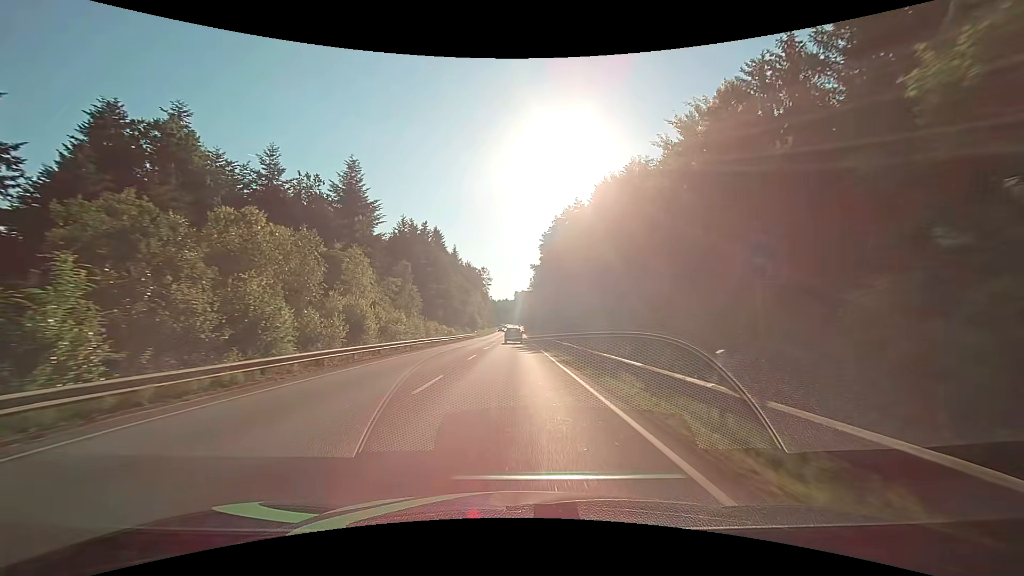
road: secondary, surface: asphalt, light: Day
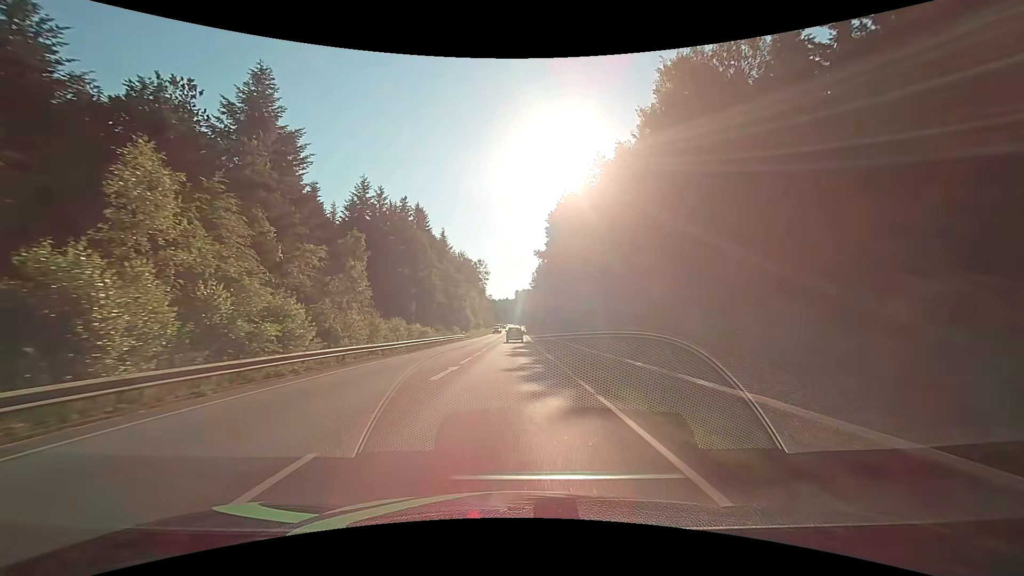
(0.0, +21.5) m; 0°
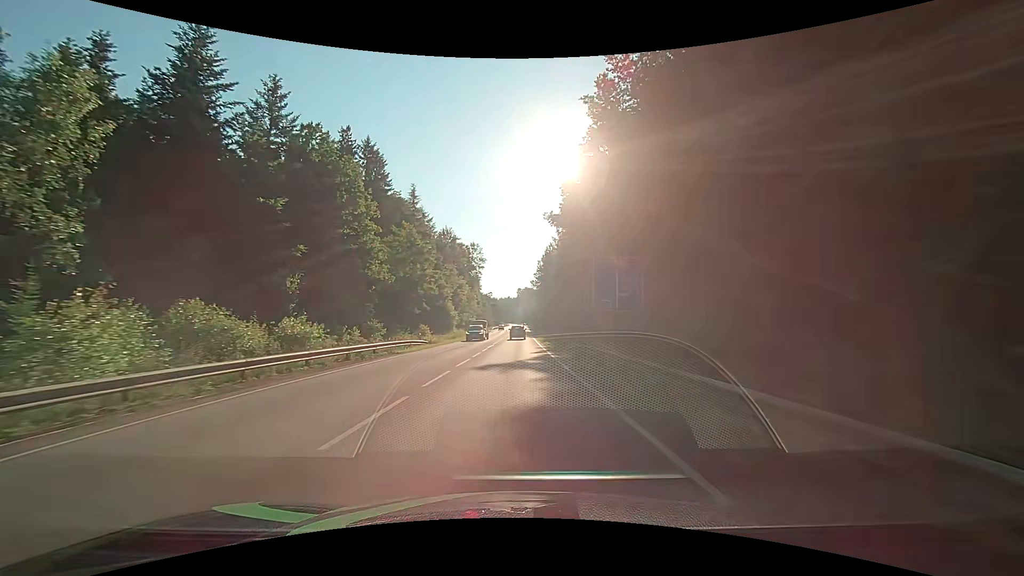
(+0.2, +32.2) m; 0°
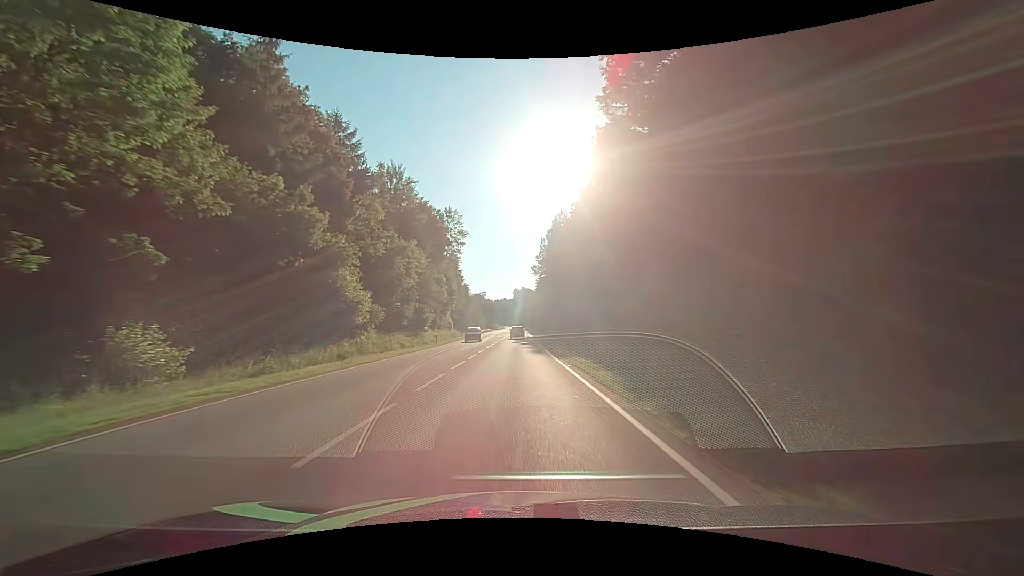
(0.0, +42.9) m; 0°
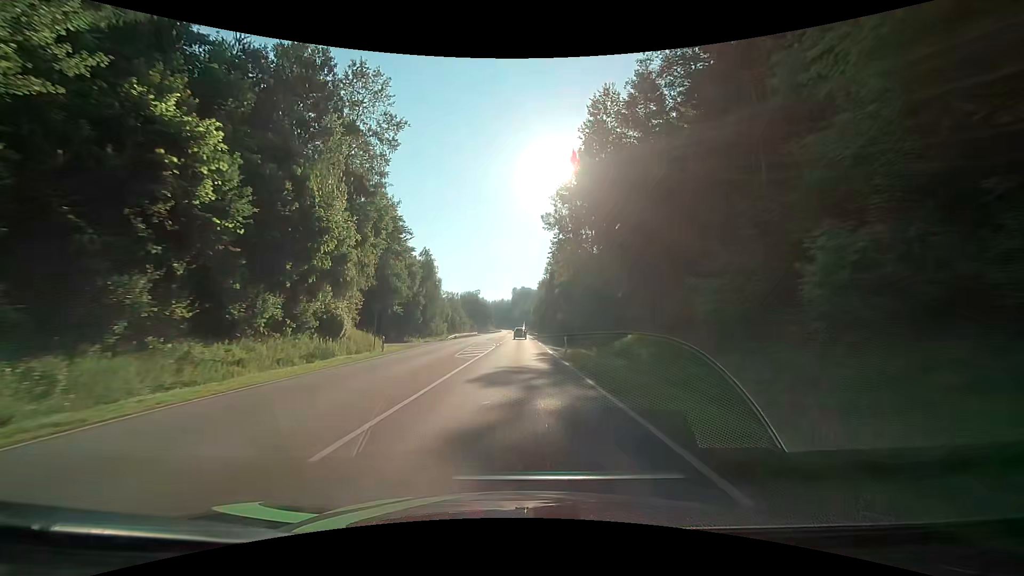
(0.0, +53.6) m; 0°
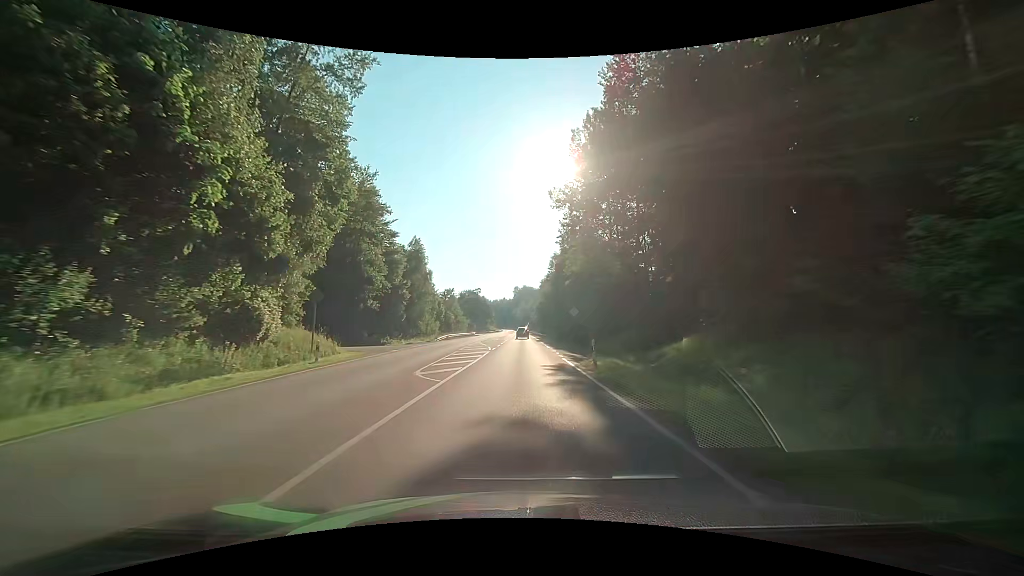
(0.0, +10.7) m; 0°
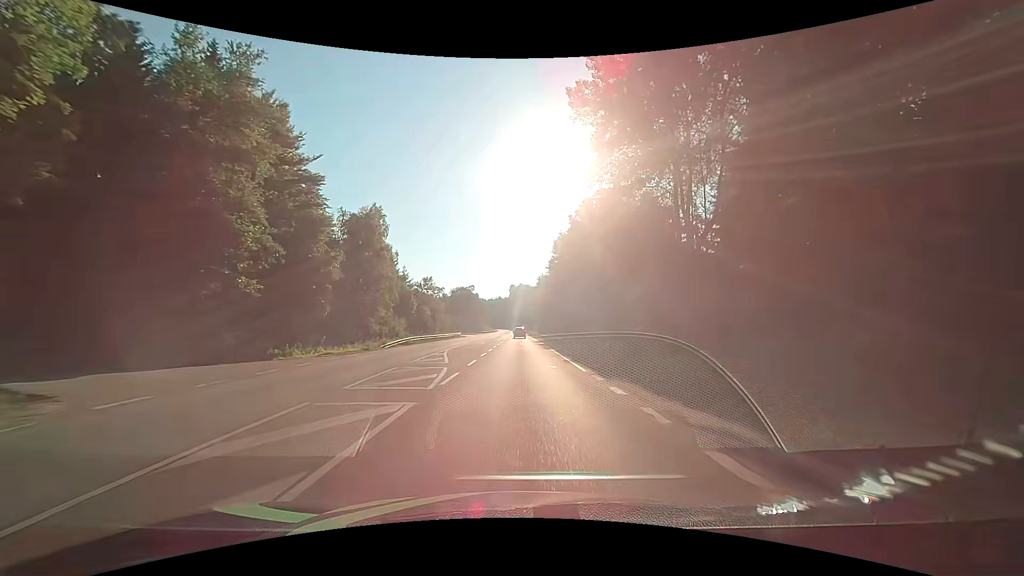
(0.0, +21.4) m; 0°
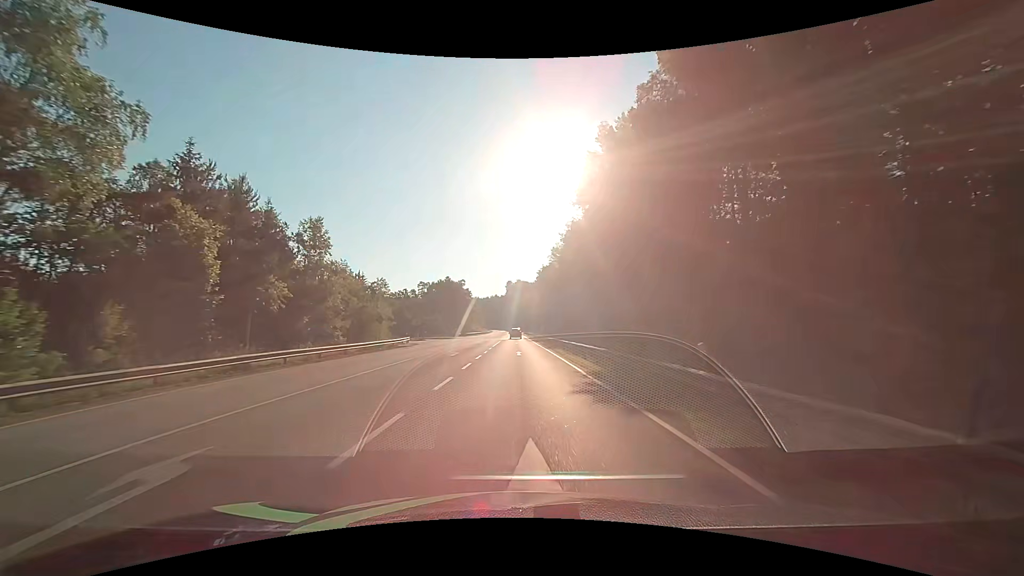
(+0.3, +42.9) m; 0°
(0, +10) (0, +20) (0, +30) (0, +40) (0, +50) (0, +60) (0, +70) (0, +80) (0, +90) (0, +100) m
